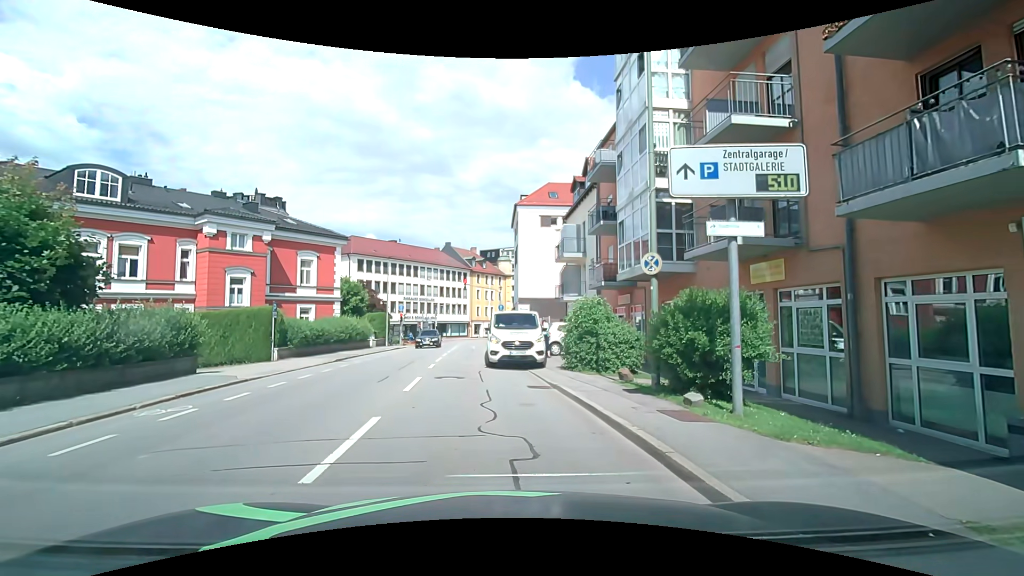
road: tertiary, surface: asphalt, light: Day
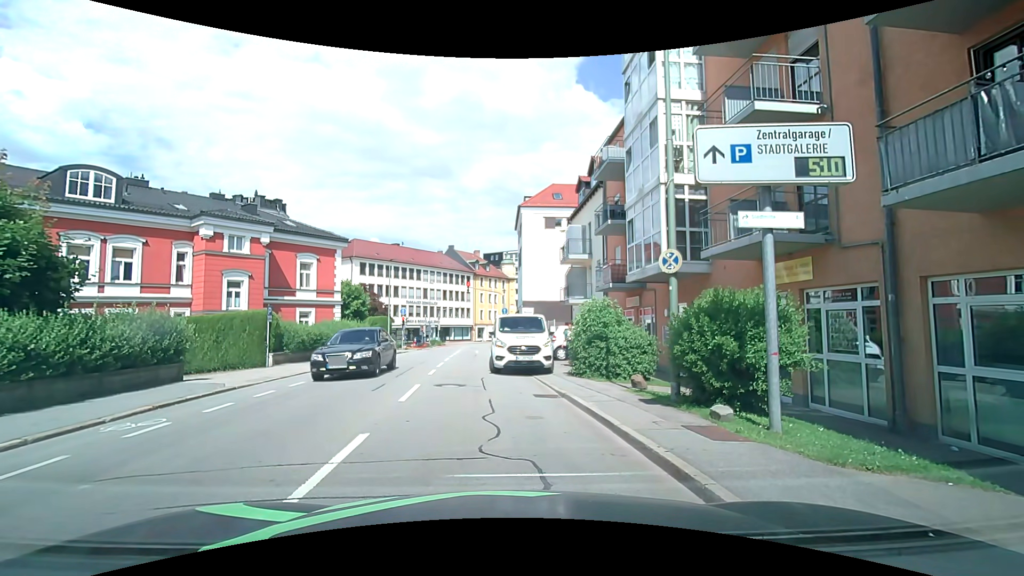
(0.0, +0.8) m; 0°
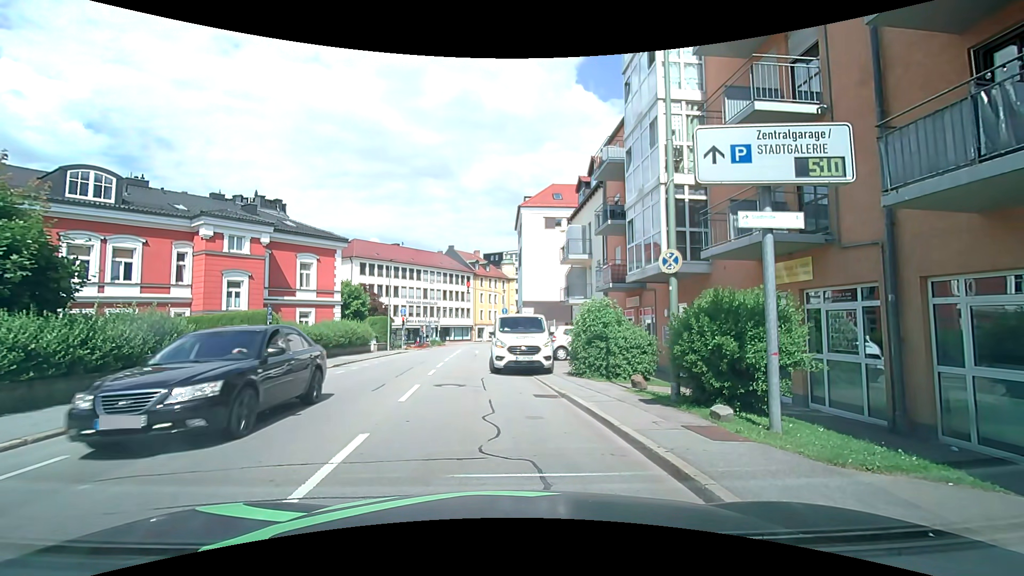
(0.0, 0.0) m; 0°
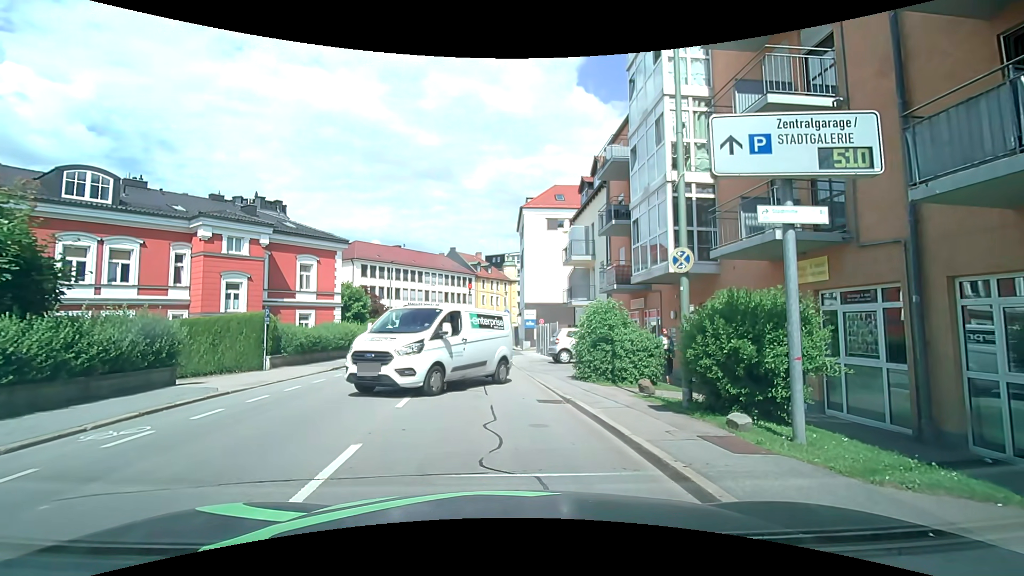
(0.0, +0.5) m; 0°
